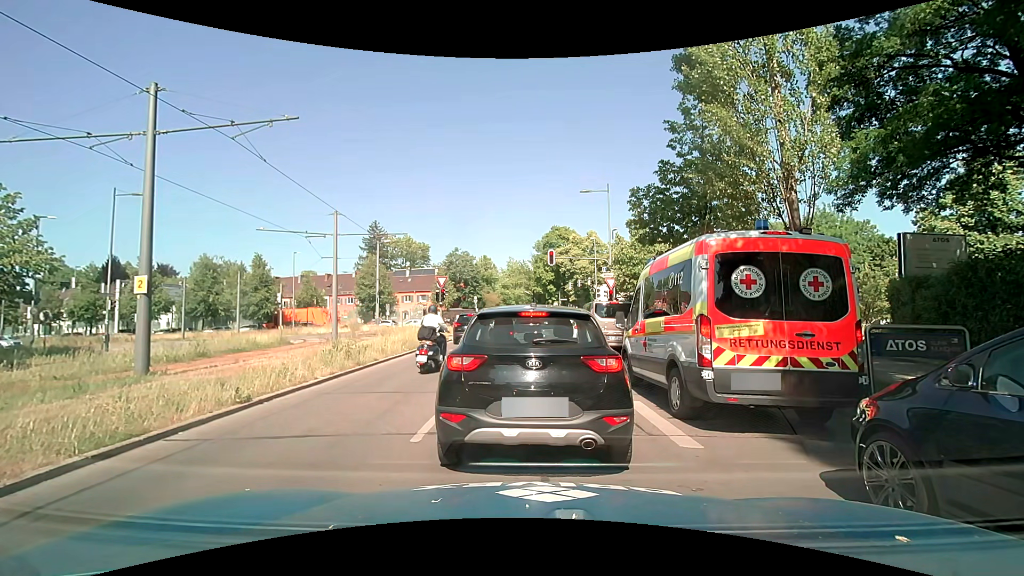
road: secondary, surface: asphalt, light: Day
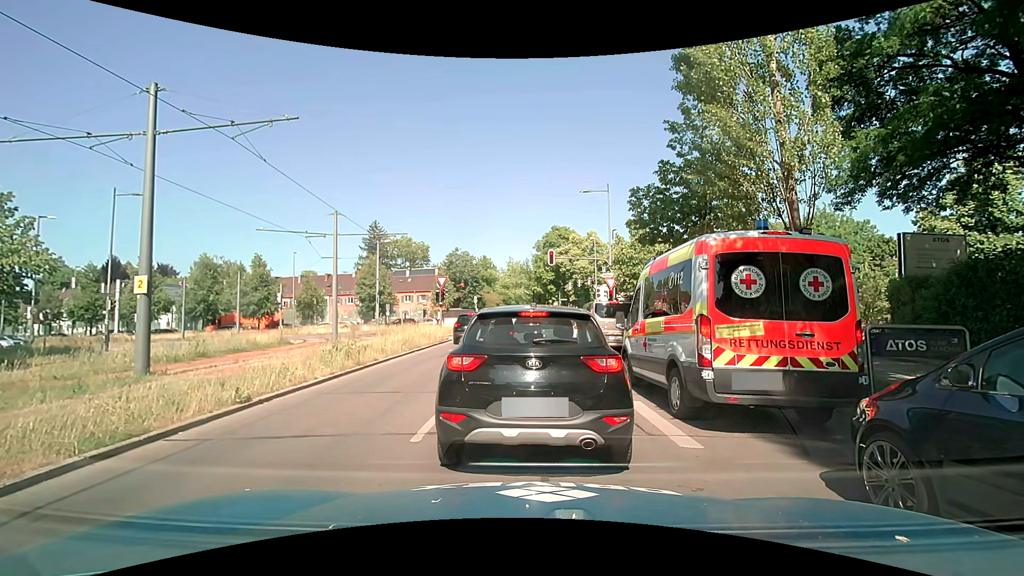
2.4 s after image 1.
(0.0, 0.0) m; 0°
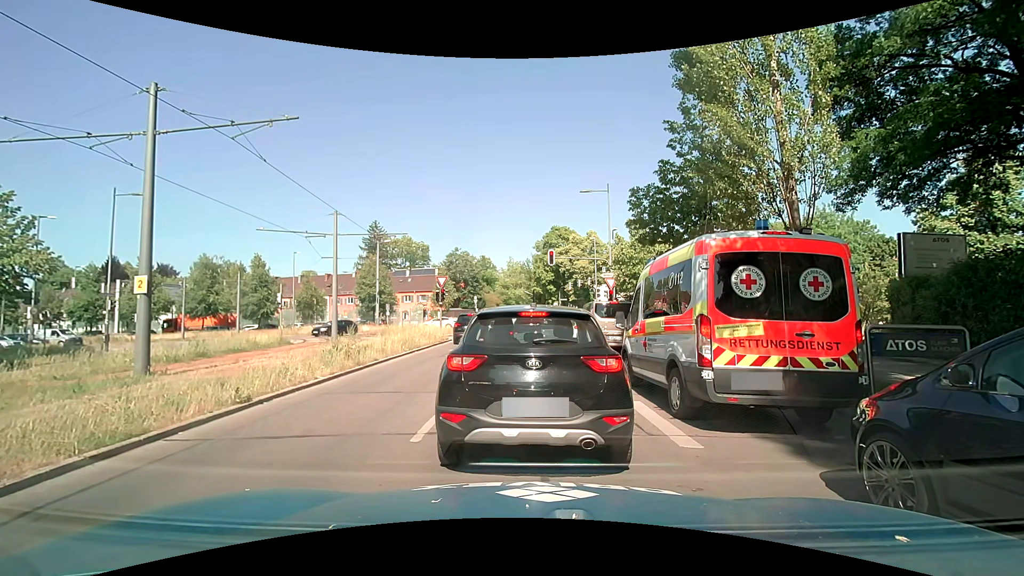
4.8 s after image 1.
(0.0, 0.0) m; 0°
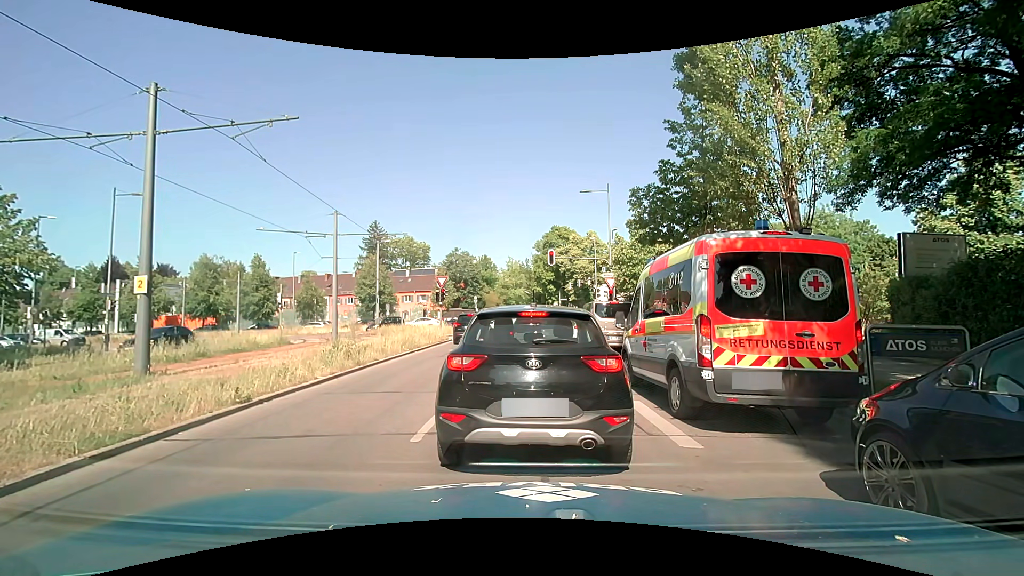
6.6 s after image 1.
(0.0, 0.0) m; 0°
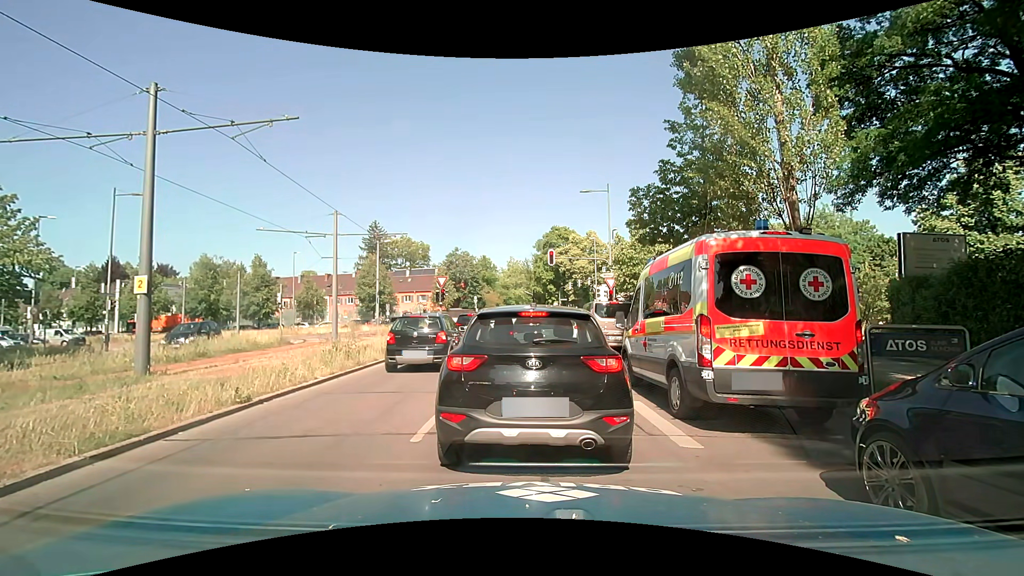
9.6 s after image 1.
(0.0, 0.0) m; 0°
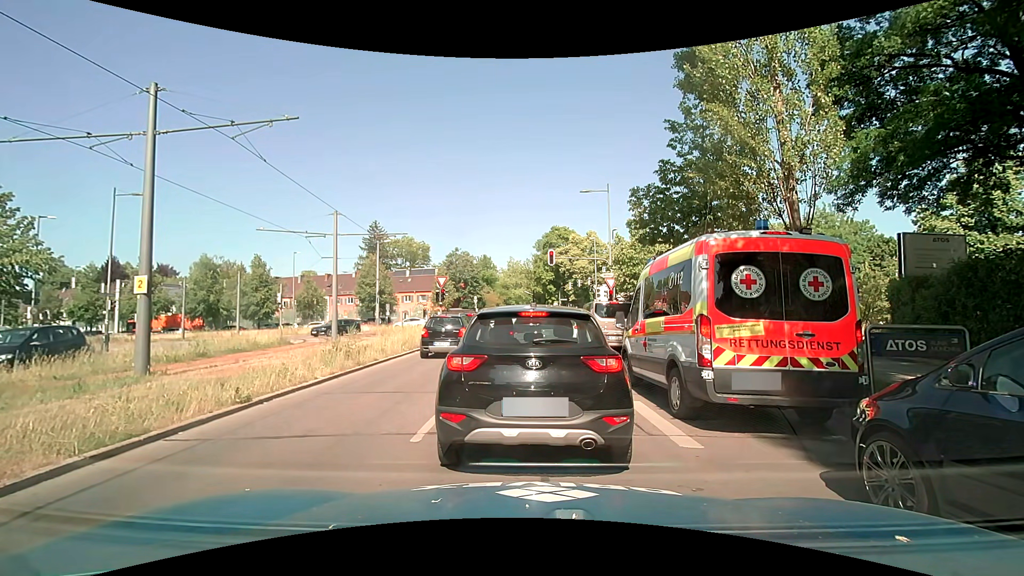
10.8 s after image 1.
(0.0, 0.0) m; 0°
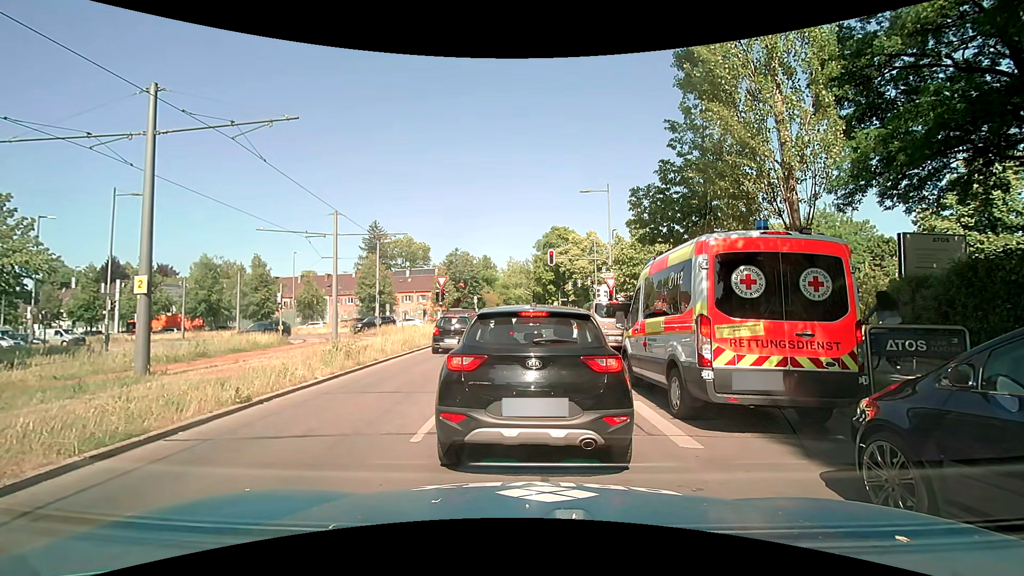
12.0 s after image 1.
(0.0, 0.0) m; 0°
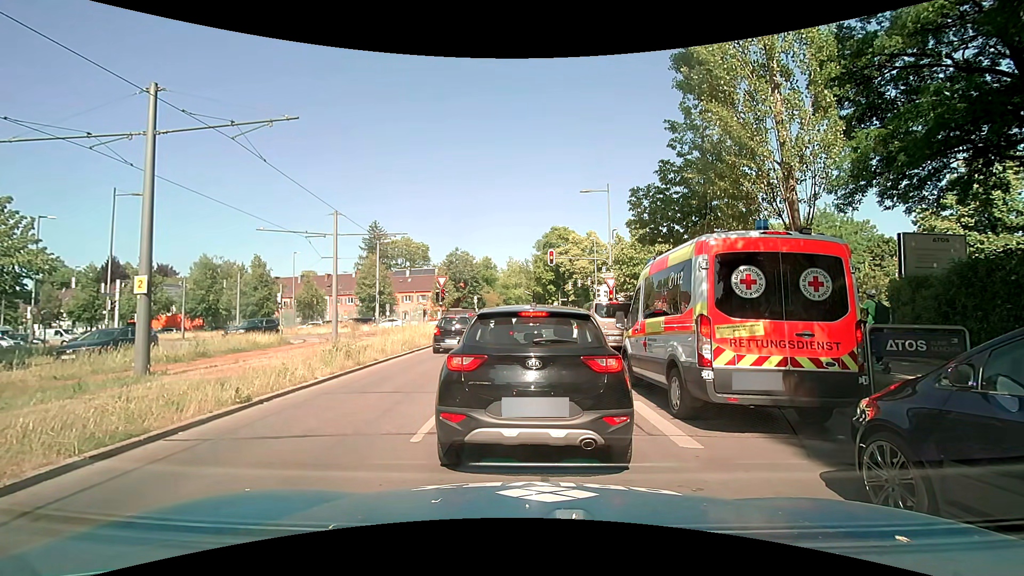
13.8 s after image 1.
(0.0, 0.0) m; 0°
